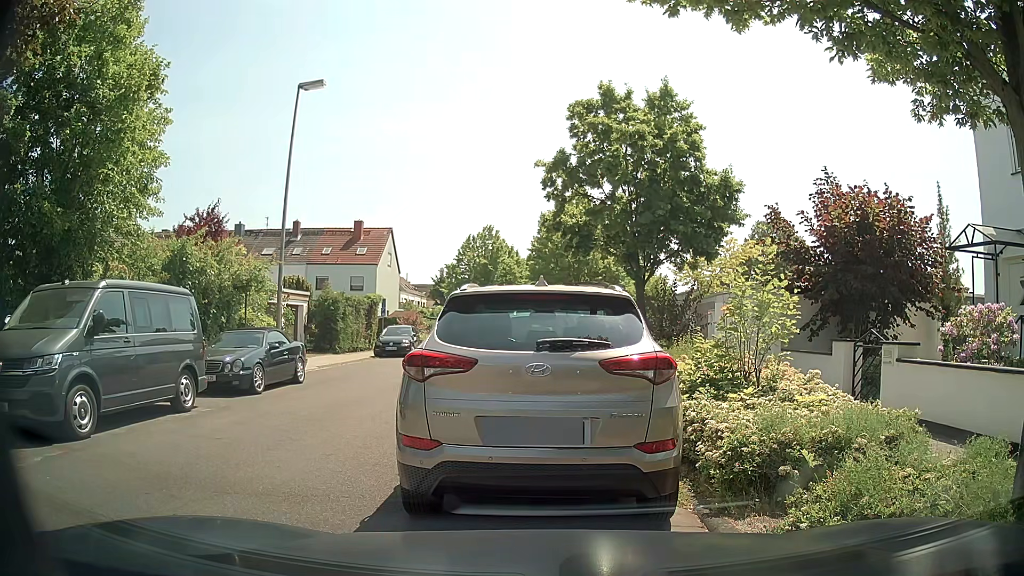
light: Day
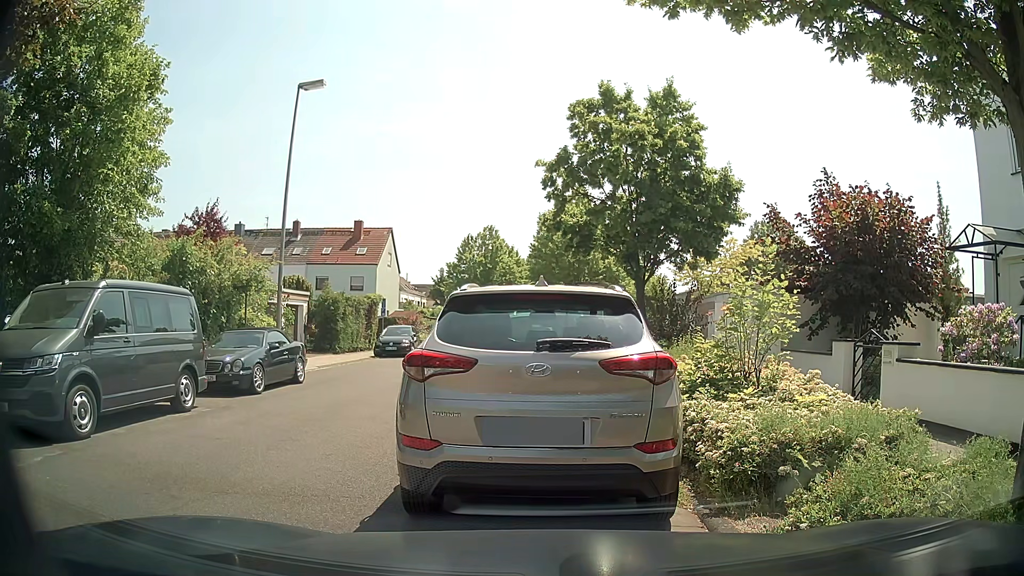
(0.0, 0.0) m; 0°
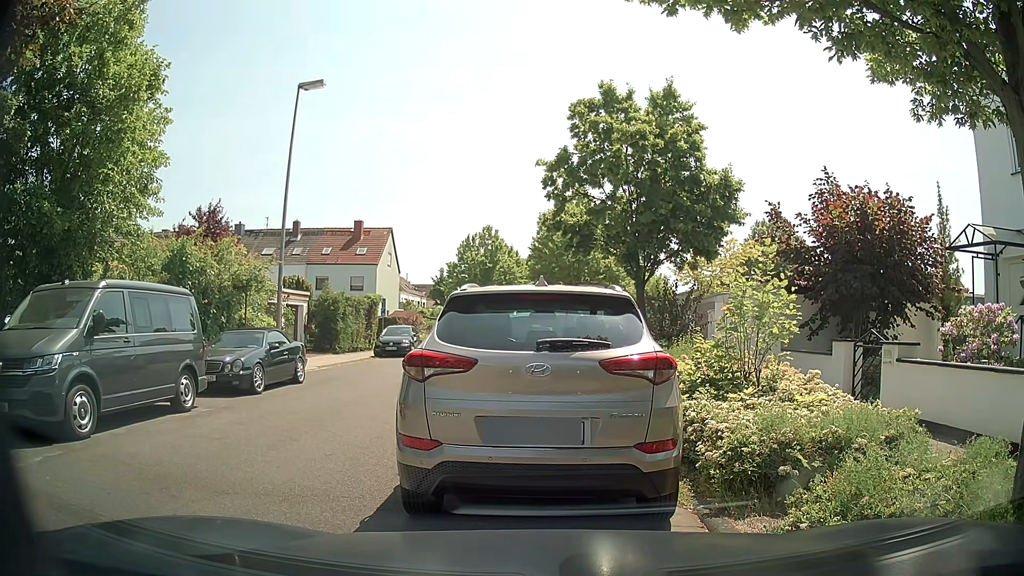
(0.0, 0.0) m; 0°
